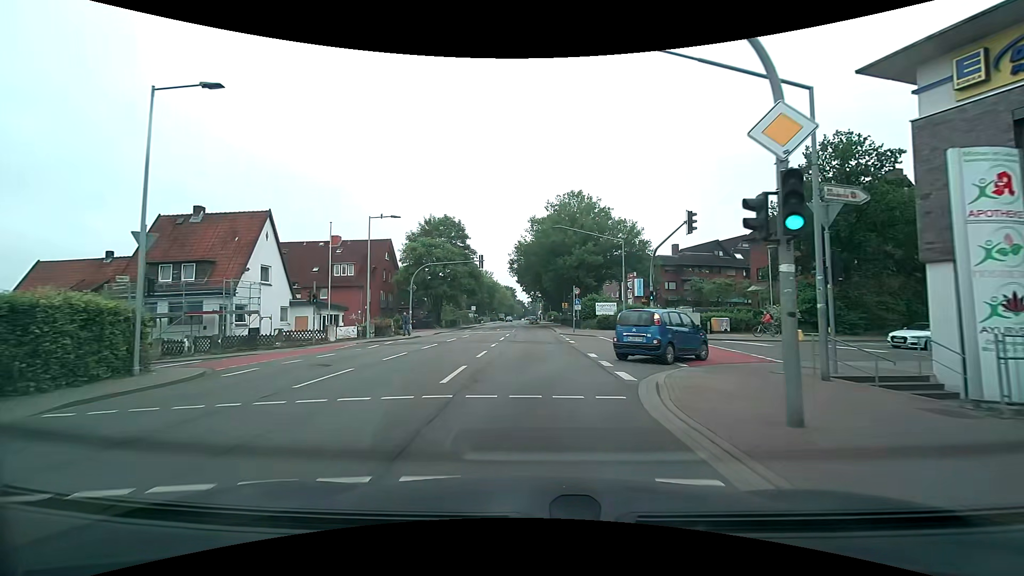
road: secondary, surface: asphalt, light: Day
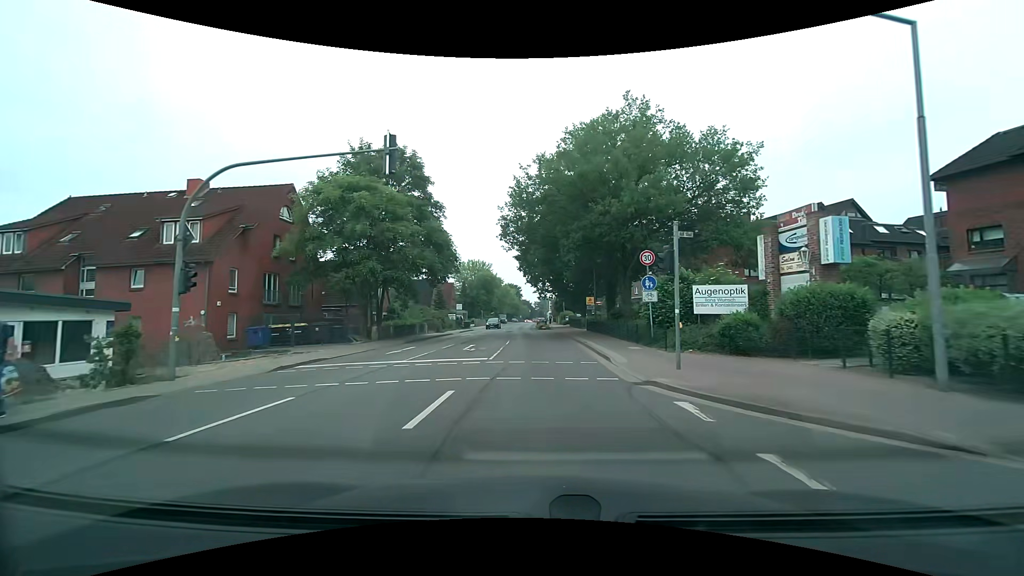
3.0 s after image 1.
(-0.3, +28.1) m; -1°
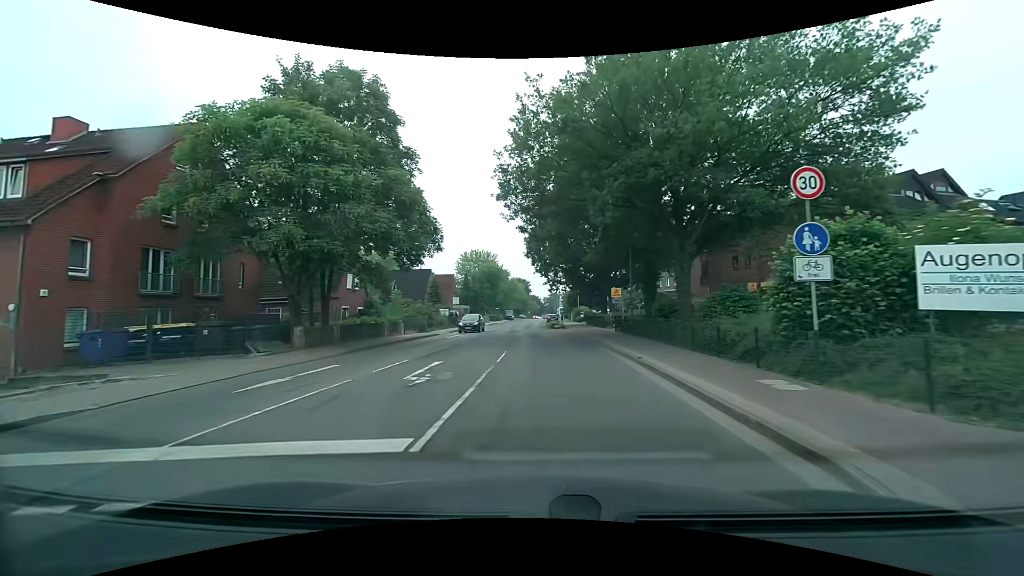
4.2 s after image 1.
(-0.1, +11.4) m; -1°
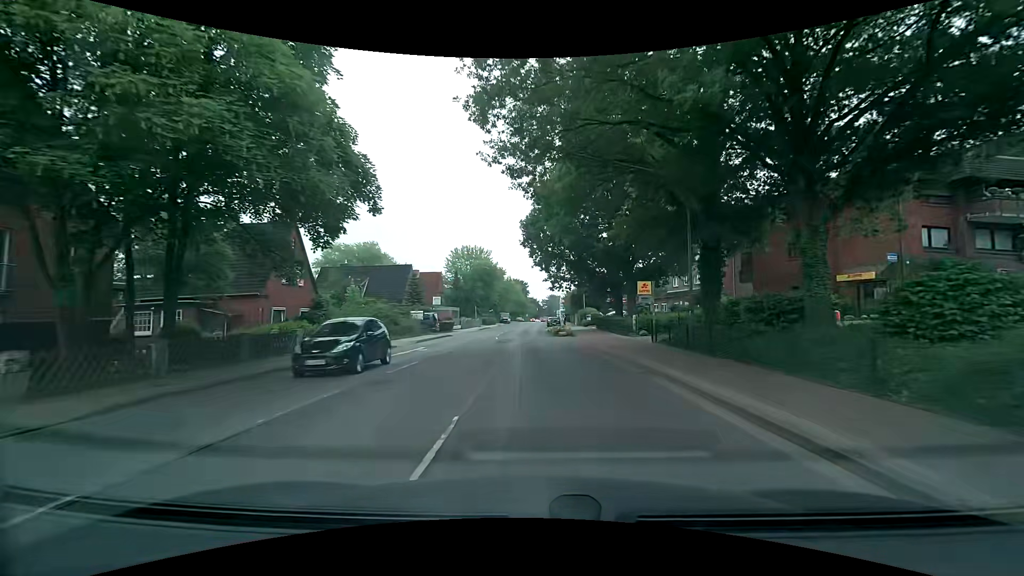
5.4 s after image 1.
(-0.1, +11.3) m; 0°
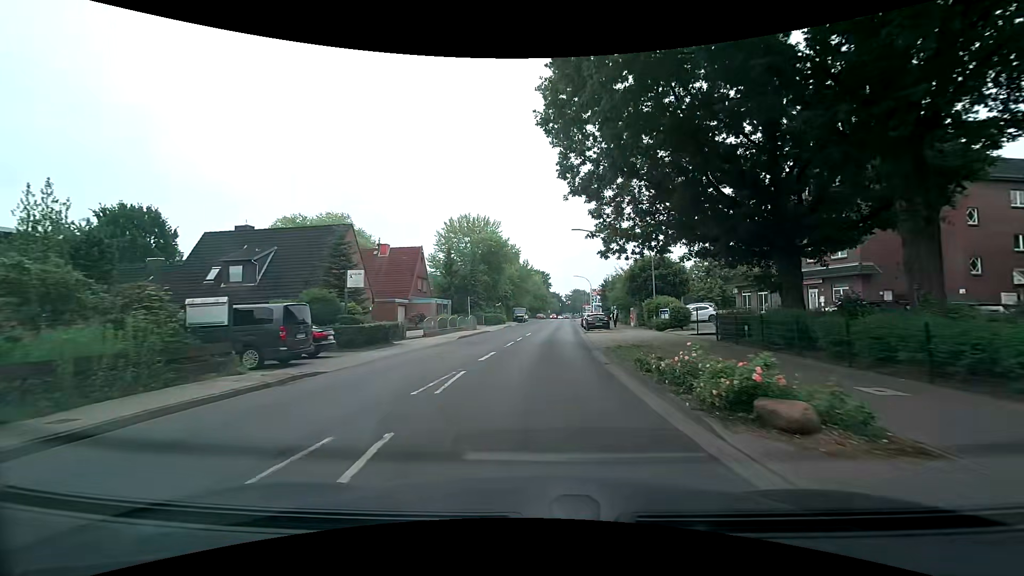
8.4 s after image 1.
(-0.3, +28.2) m; -3°
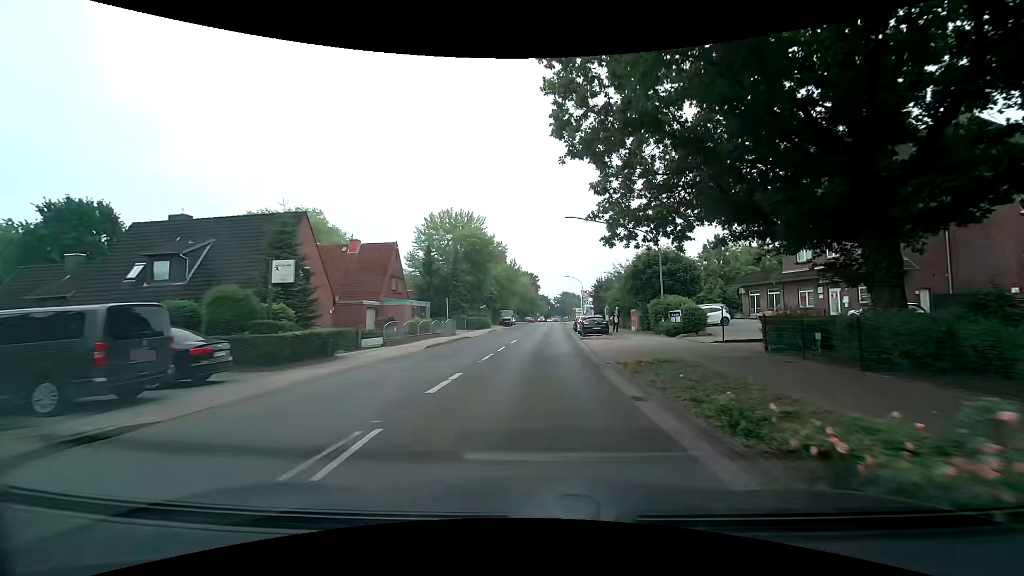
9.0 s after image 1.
(+0.1, +5.7) m; +2°
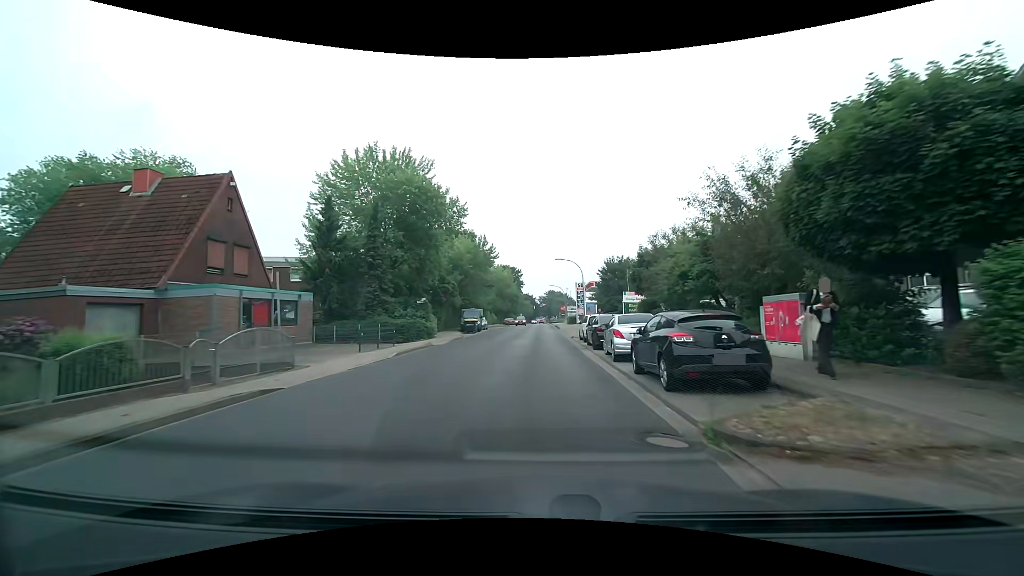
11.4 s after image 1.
(+0.8, +25.2) m; +2°
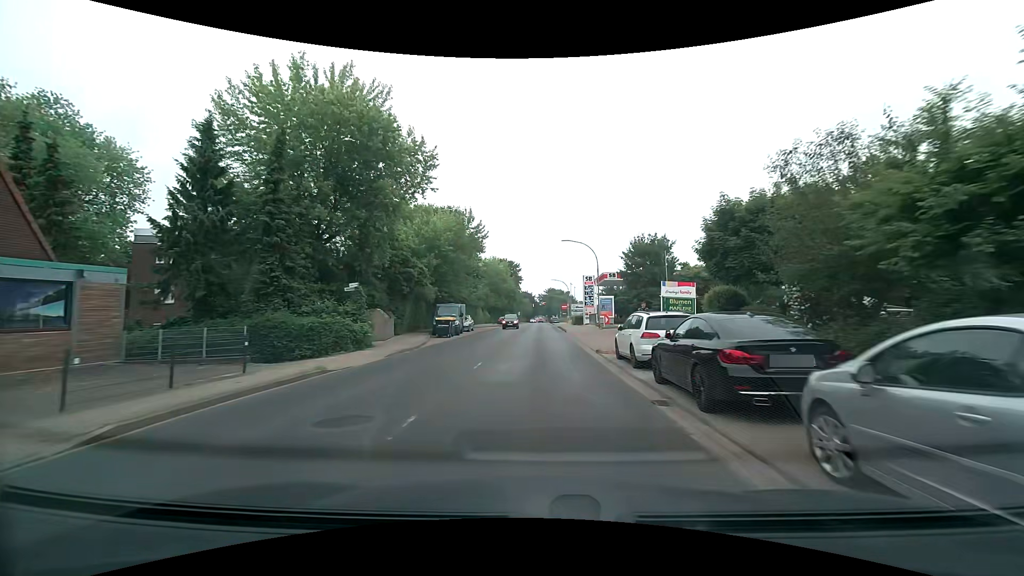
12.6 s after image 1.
(+0.1, +13.4) m; 0°
(0, +10) (0, +20) (+1, +30) (+1, +40) (+1, +50) (+1, +60) (+2, +70) (+2, +80) (+2, +90) (+2, +100) m
